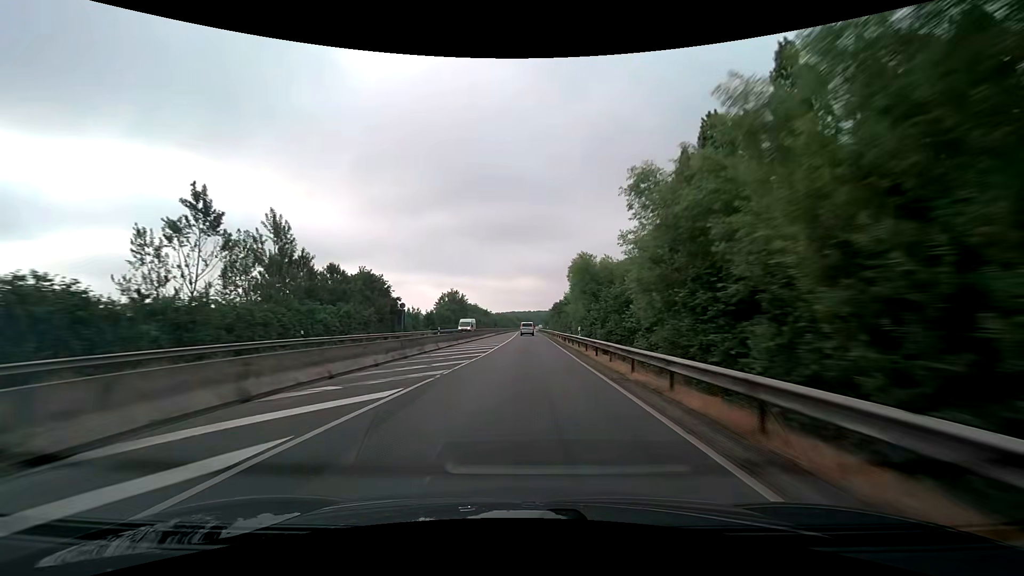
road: trunk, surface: asphalt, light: Day
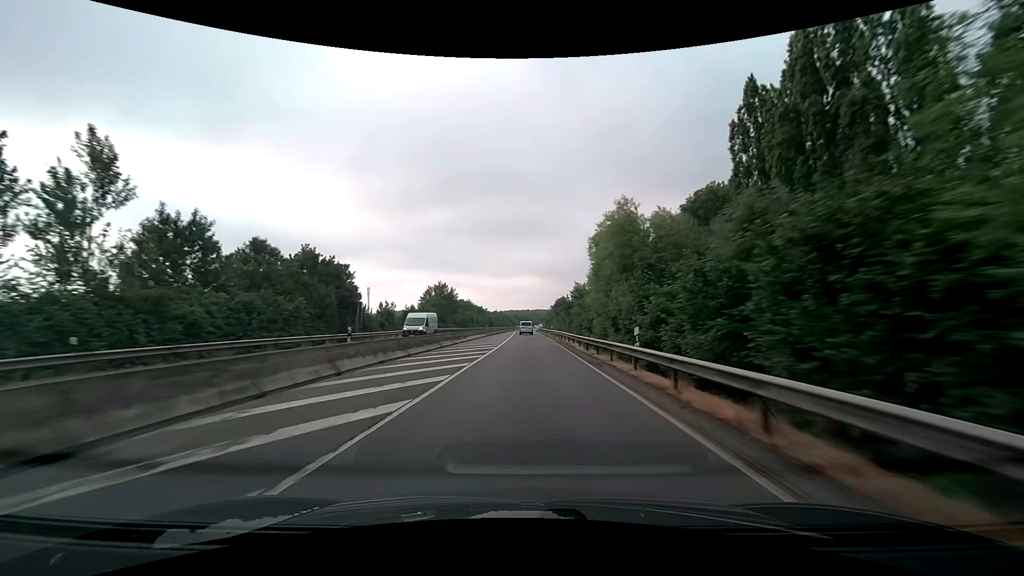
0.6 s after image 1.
(0.0, +15.8) m; 0°
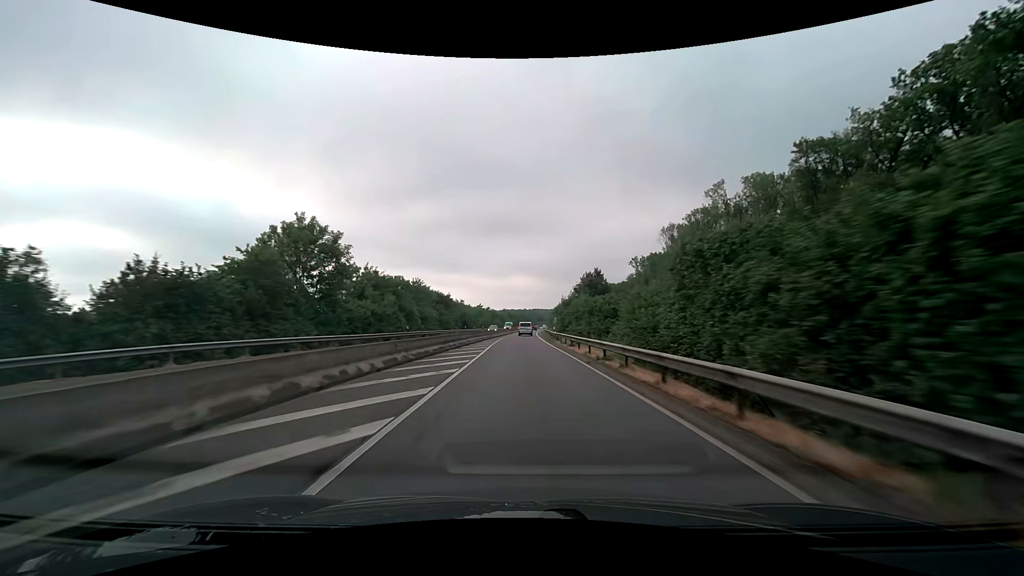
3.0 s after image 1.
(+0.4, +63.4) m; +1°
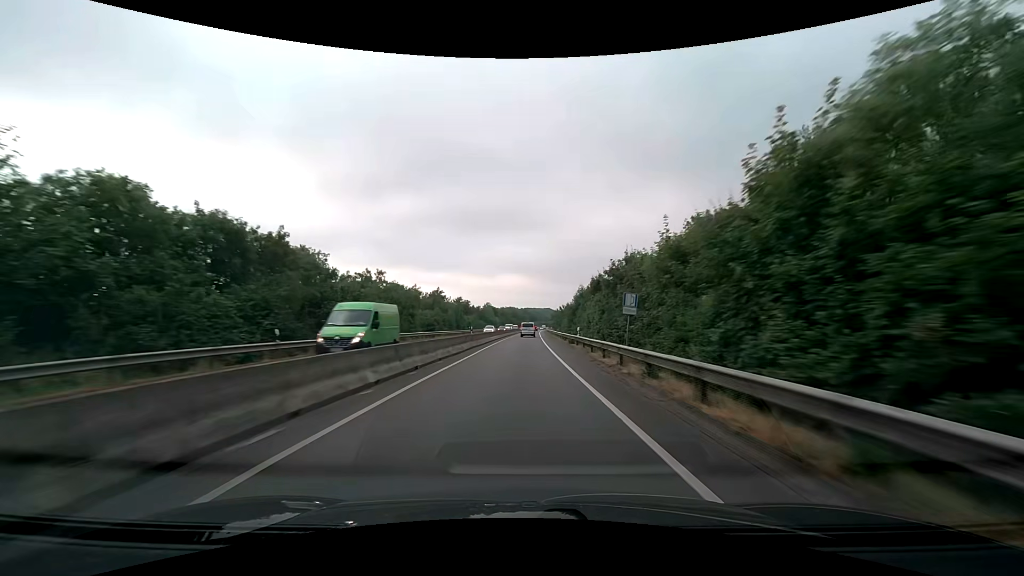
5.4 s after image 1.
(+0.3, +63.4) m; +1°
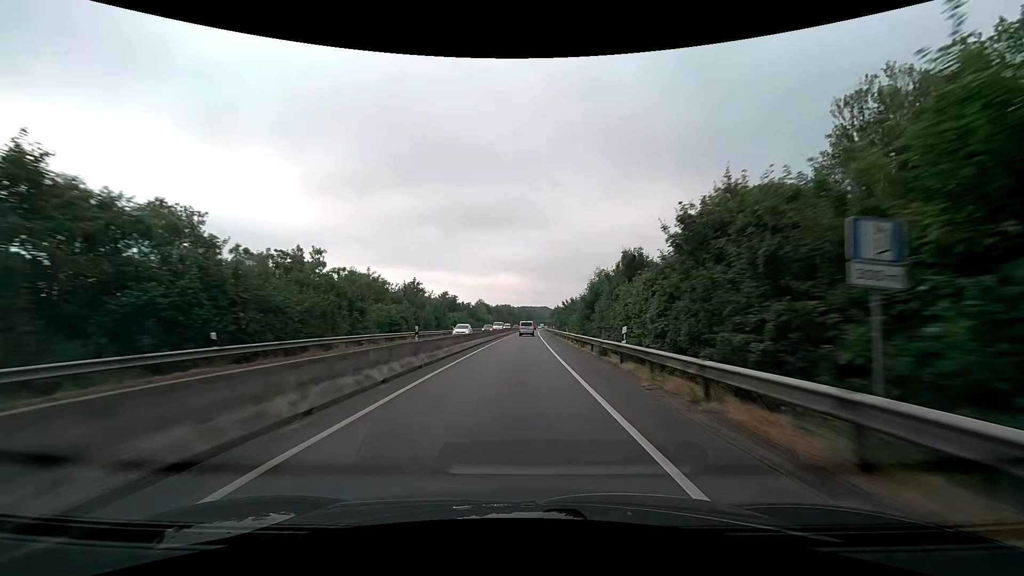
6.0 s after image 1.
(0.0, +15.9) m; 0°
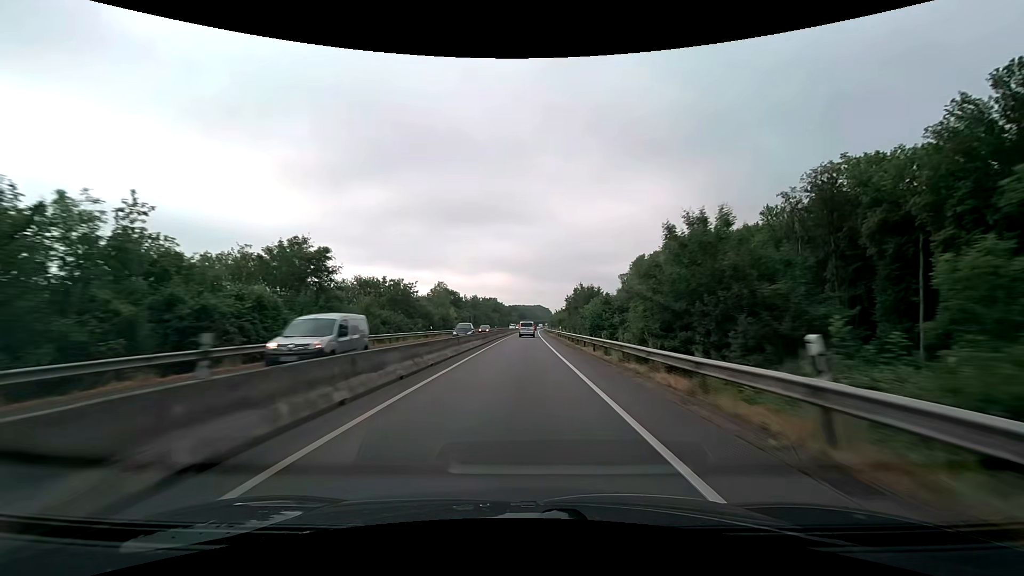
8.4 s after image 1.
(+0.7, +63.4) m; +1°
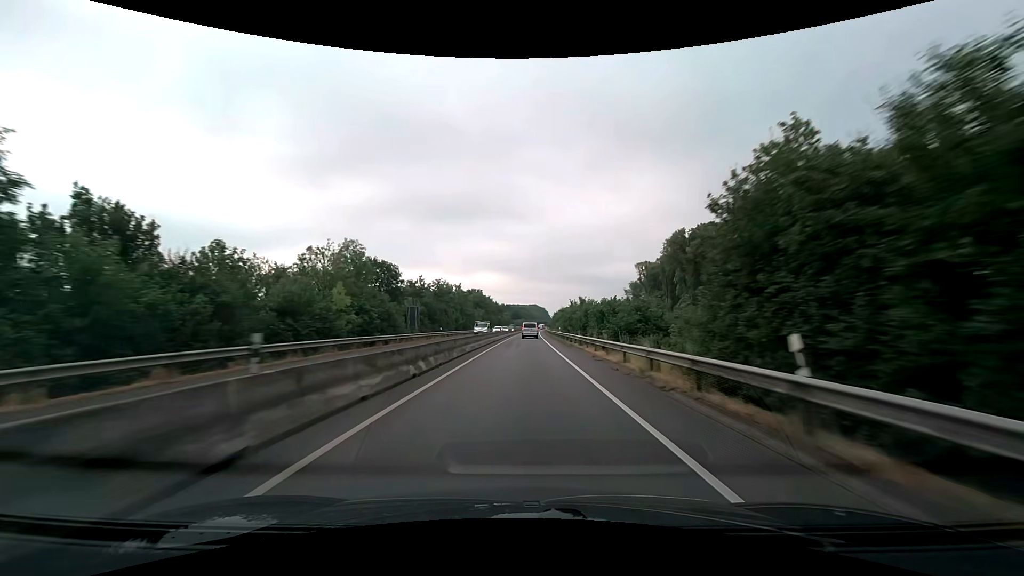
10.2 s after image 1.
(+0.2, +47.6) m; +1°
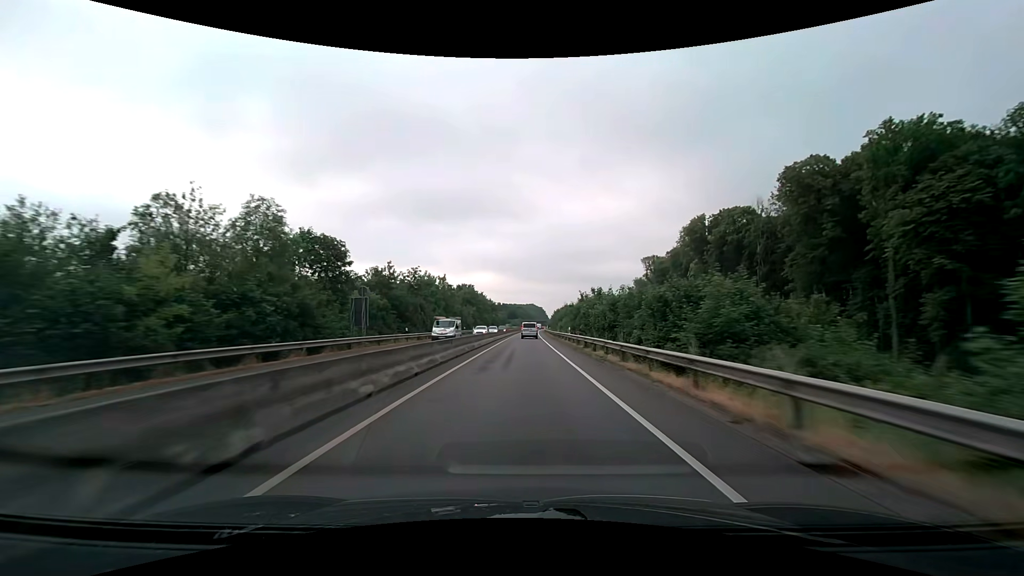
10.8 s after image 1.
(0.0, +15.9) m; 0°
(0, +10) (0, +20) (0, +30) (0, +40) (0, +50) (0, +60) (+1, +70) (+1, +80) (+1, +90) (+1, +100) m
